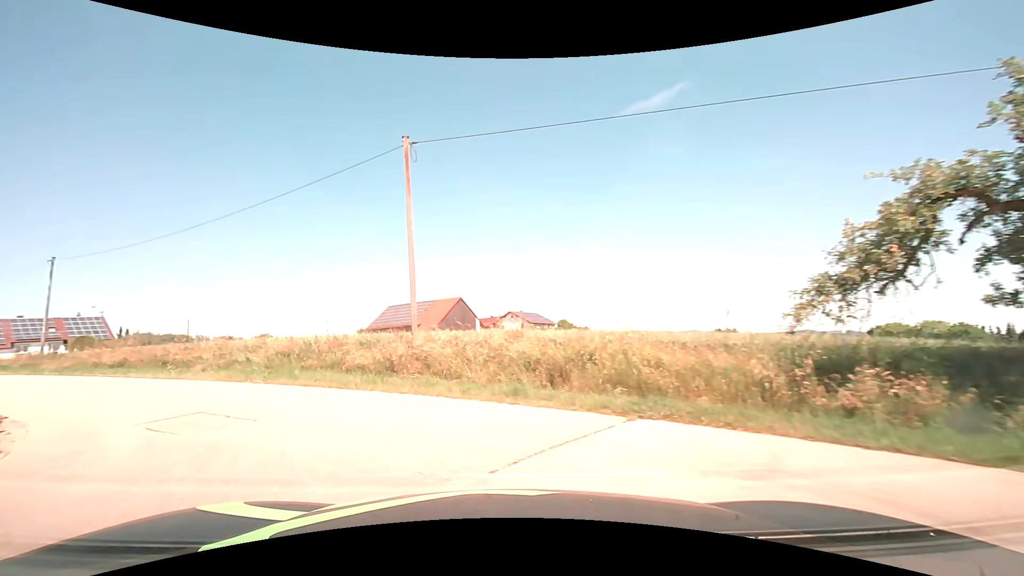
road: unclassified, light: Day
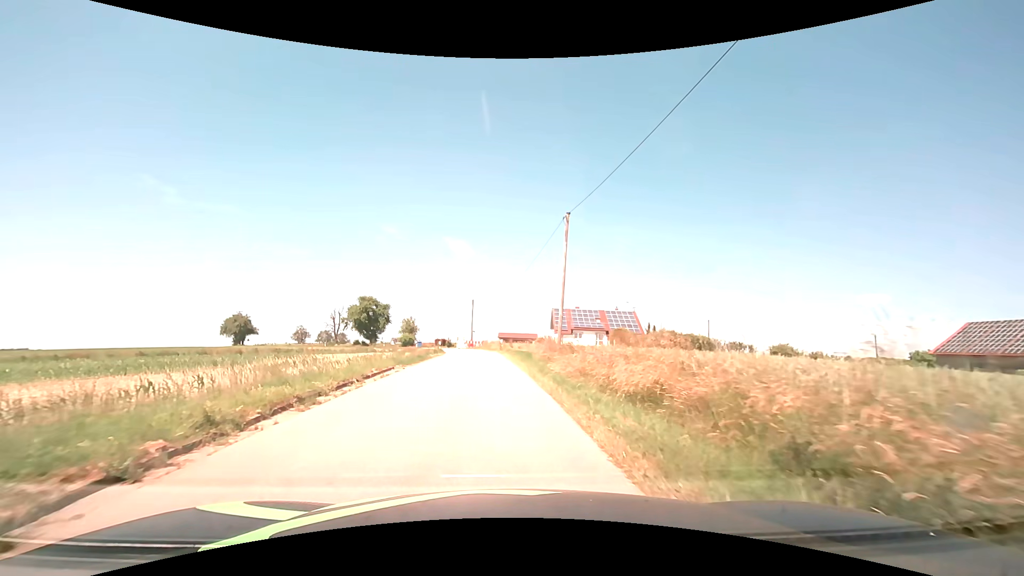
(-10.1, +16.5) m; -52°
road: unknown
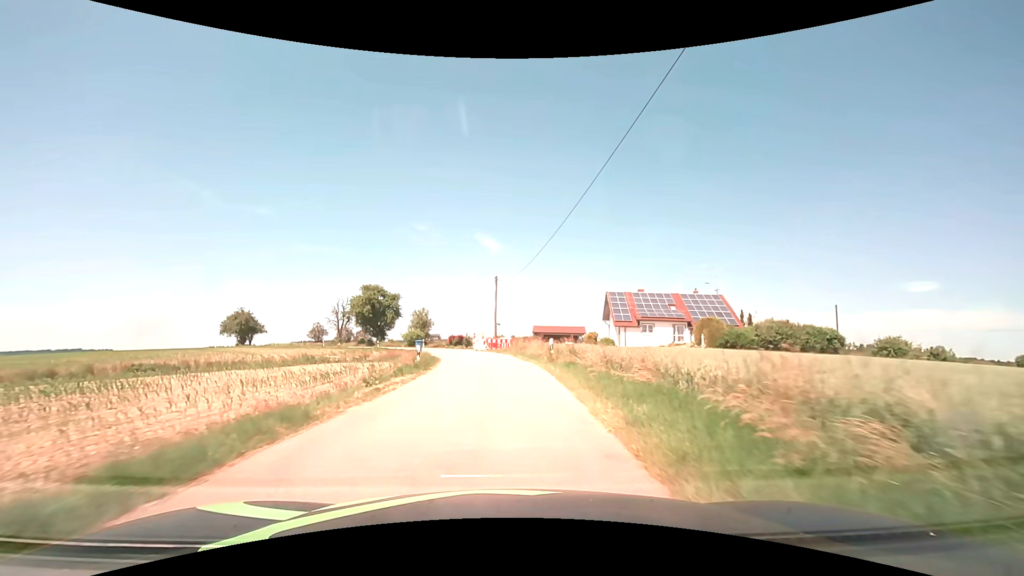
(-1.0, +24.7) m; -4°
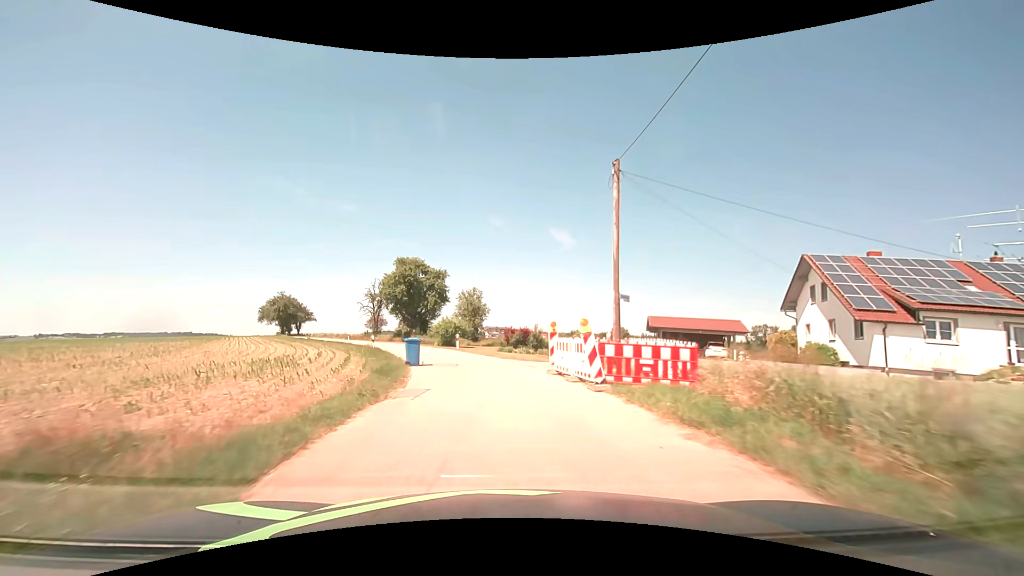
(-2.0, +30.5) m; -8°
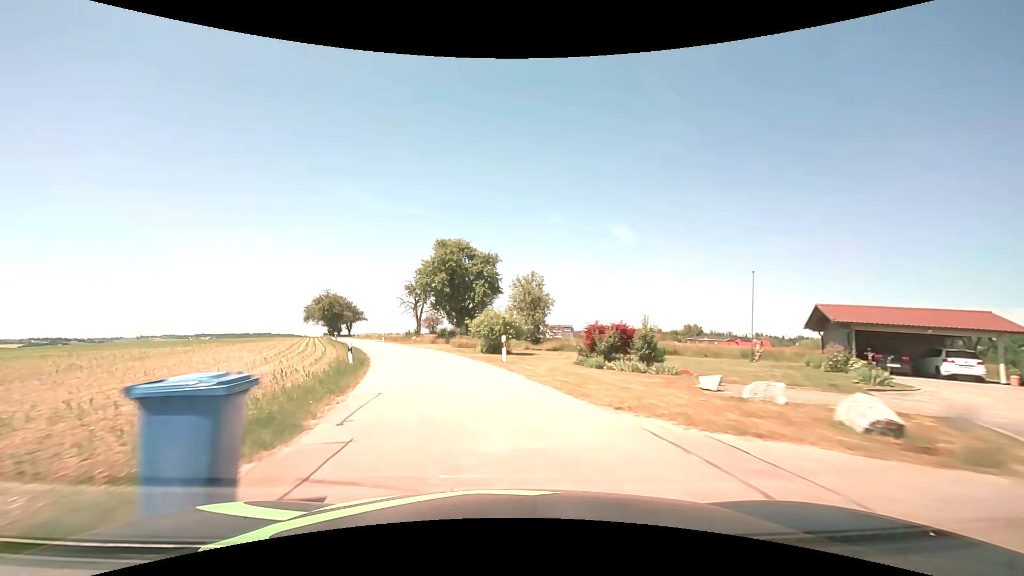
(-0.8, +16.3) m; -7°
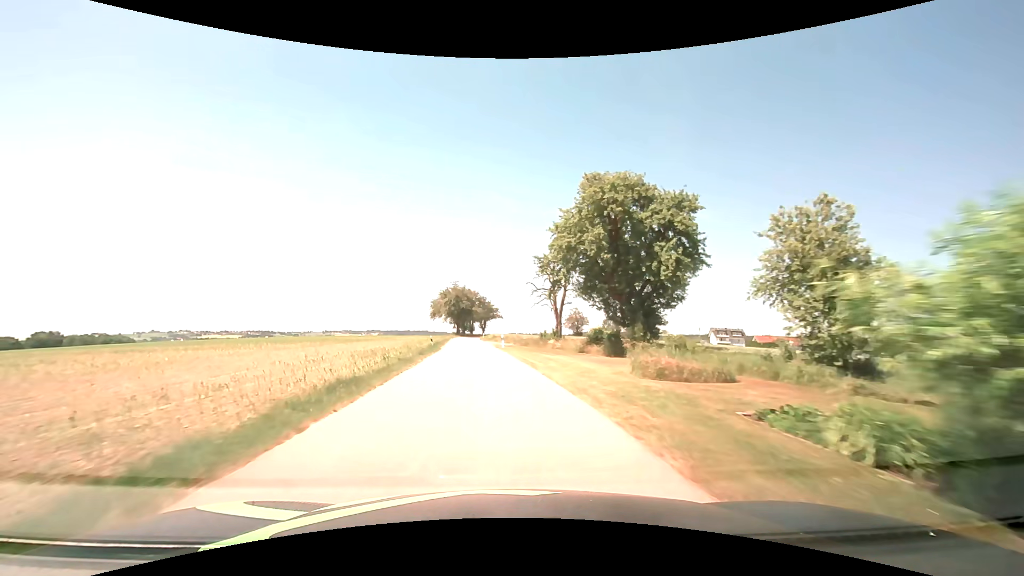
(-3.9, +26.0) m; -17°
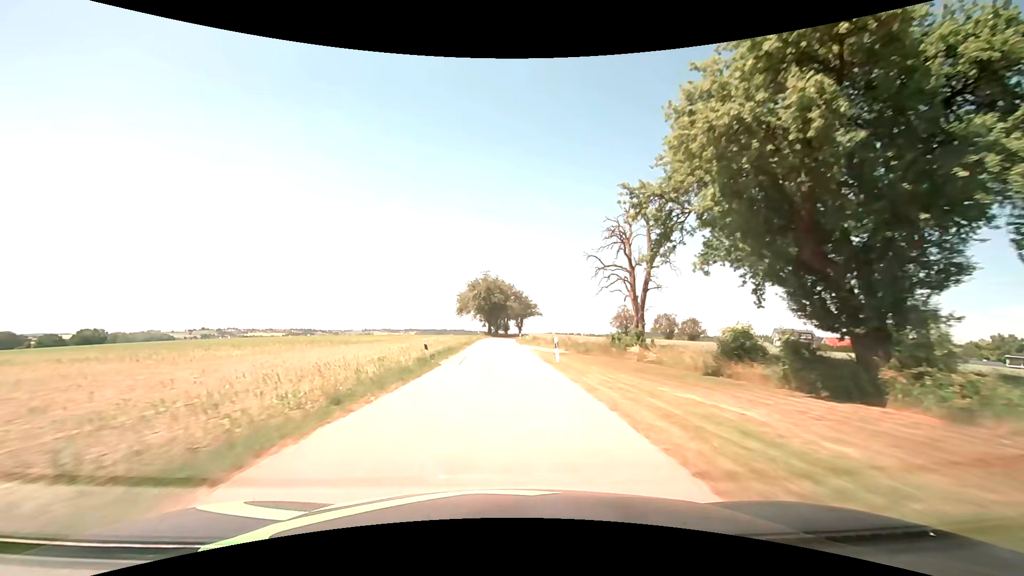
(-0.8, +19.0) m; -4°
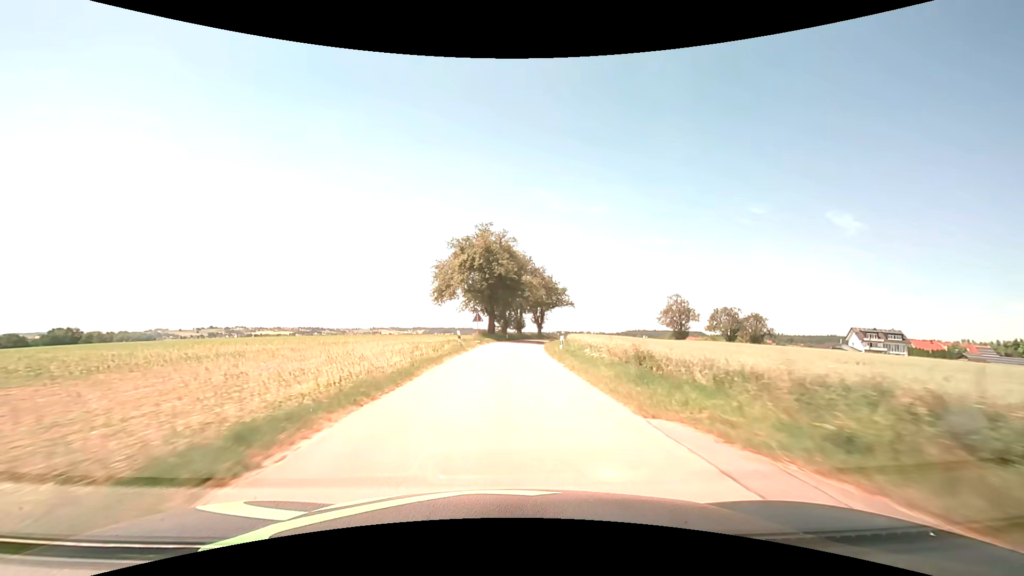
(-0.6, +40.2) m; -1°
(0, +10) (0, +20) (+1, +30) (+1, +40) (+2, +50) (+4, +60) (+7, +69) (+10, +79) (+15, +88) (+20, +96) m
